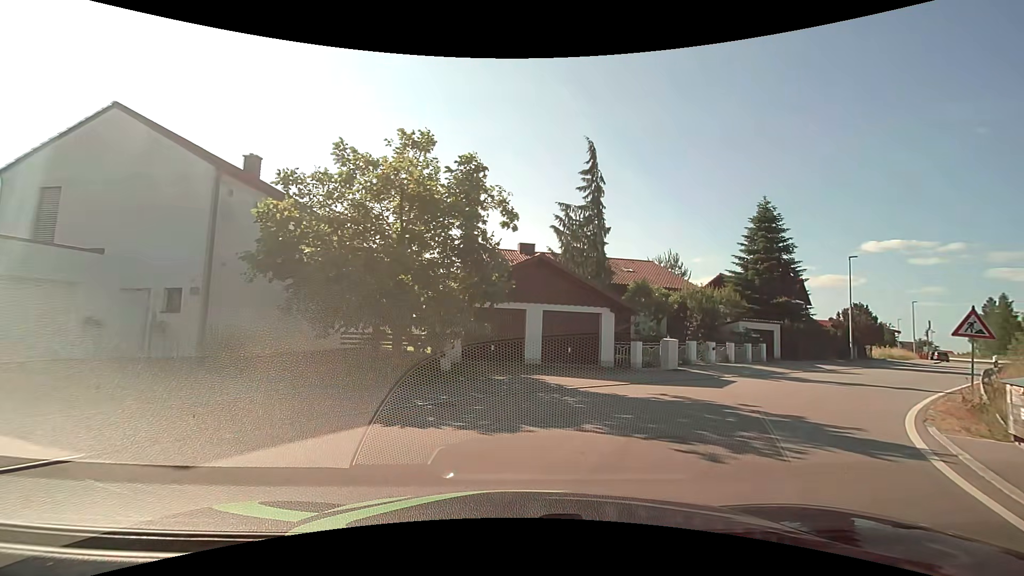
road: unclassified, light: Day
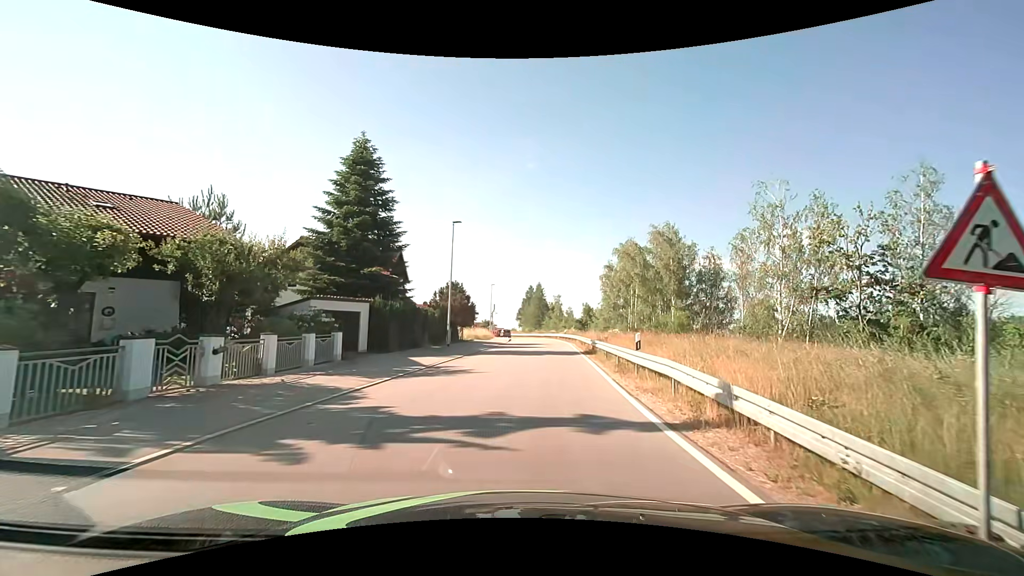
(+6.1, +13.0) m; +43°
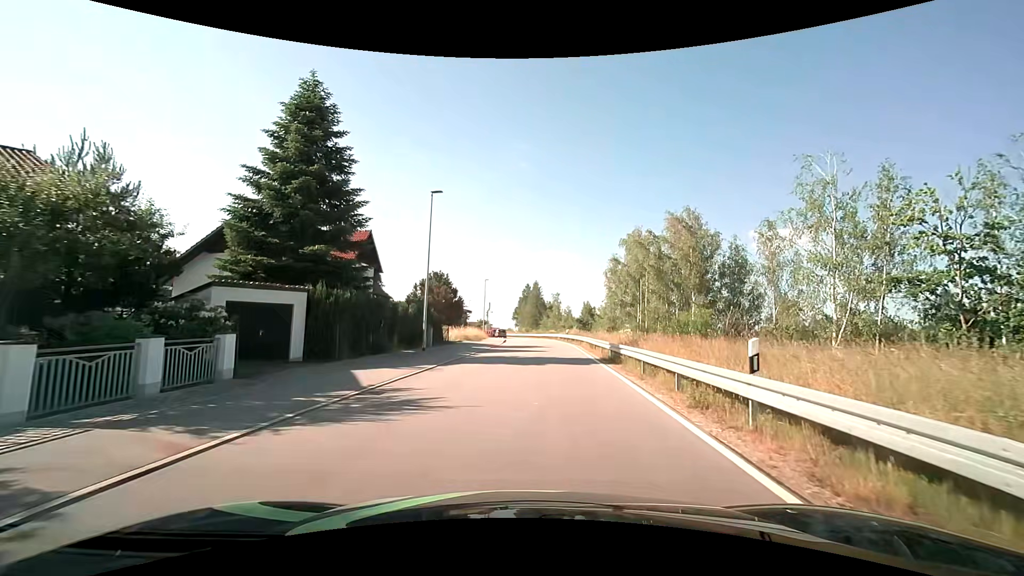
(0.0, +7.1) m; +1°
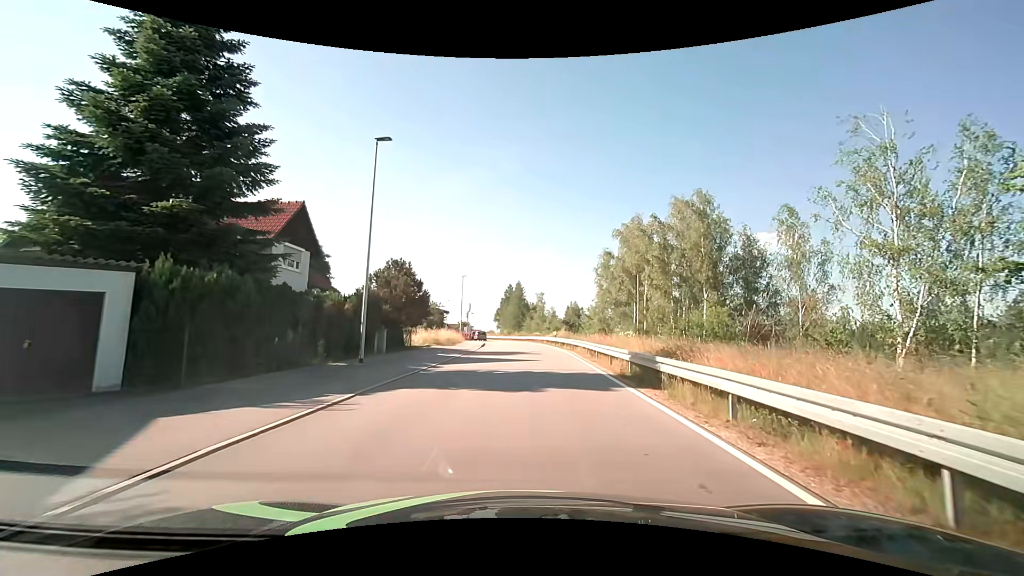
(0.0, +7.3) m; +2°
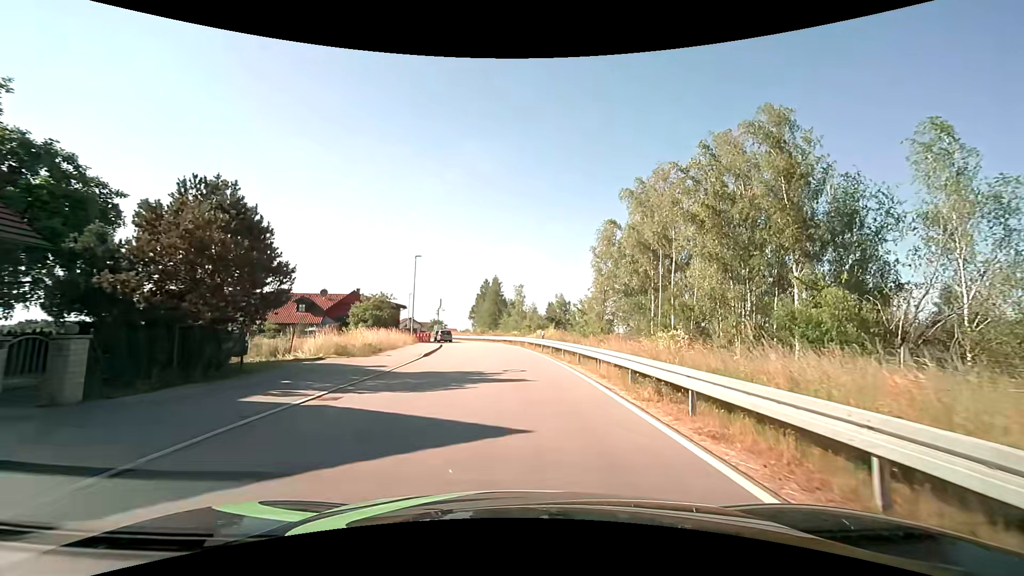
(+0.6, +16.0) m; +3°
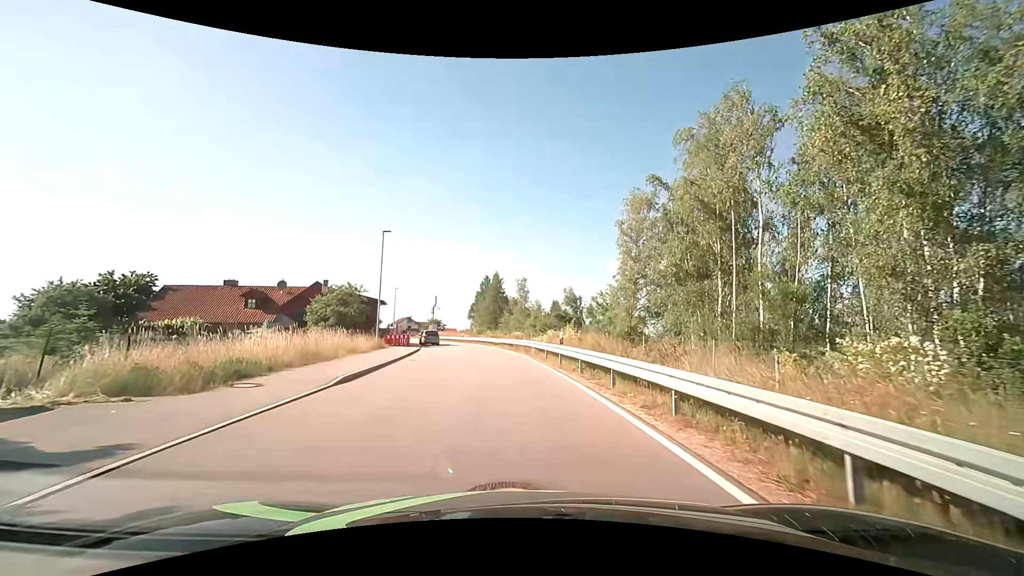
(0.0, +12.0) m; 0°
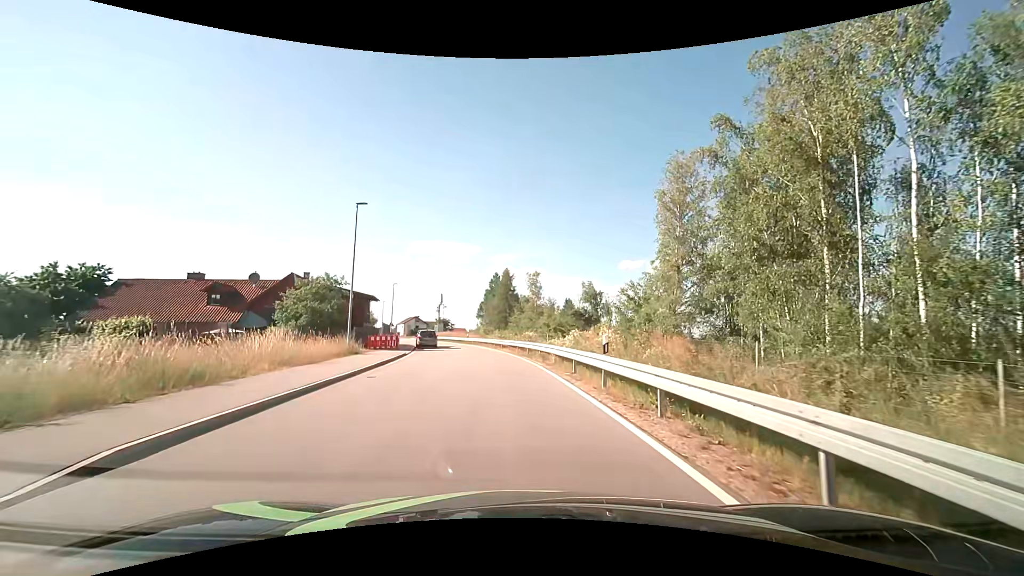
(-0.1, +8.0) m; -1°
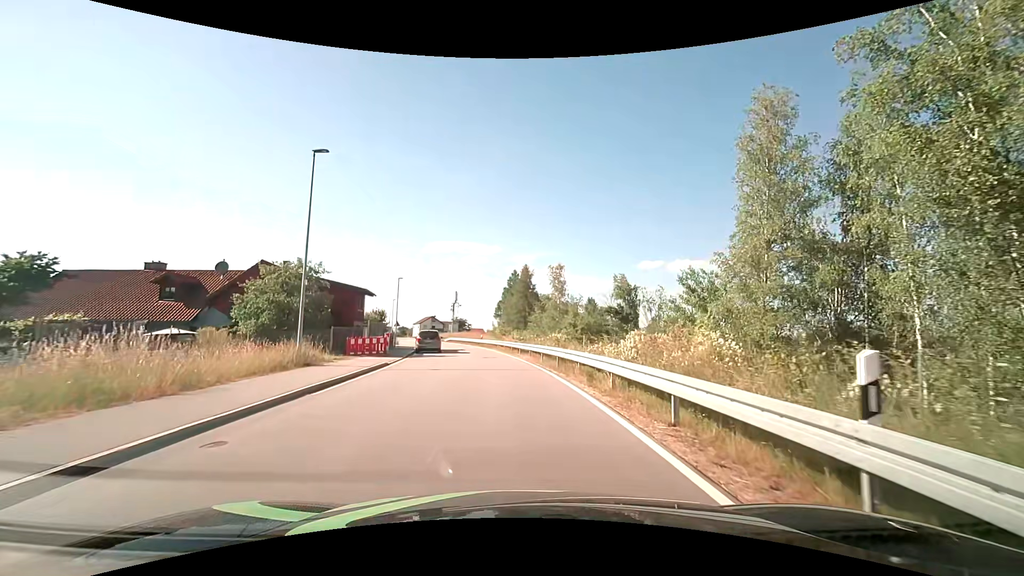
(-0.2, +8.5) m; -2°
(0, +10) (-1, +20) (-2, +30) (-3, +40) (-5, +50) (-7, +60) (-9, +69) (-12, +79) (-14, +88) (-17, +98) m
